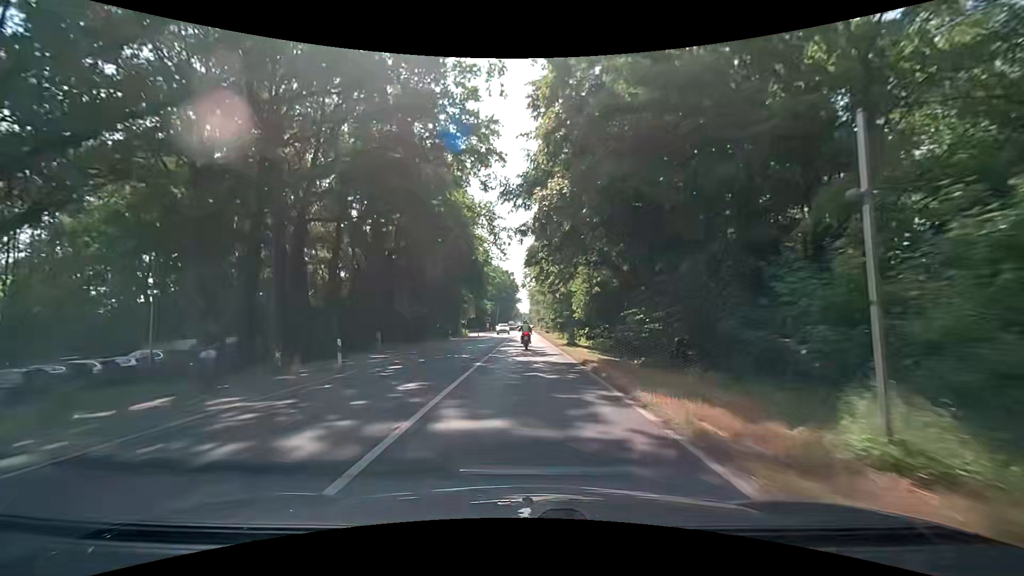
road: secondary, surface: asphalt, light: Day
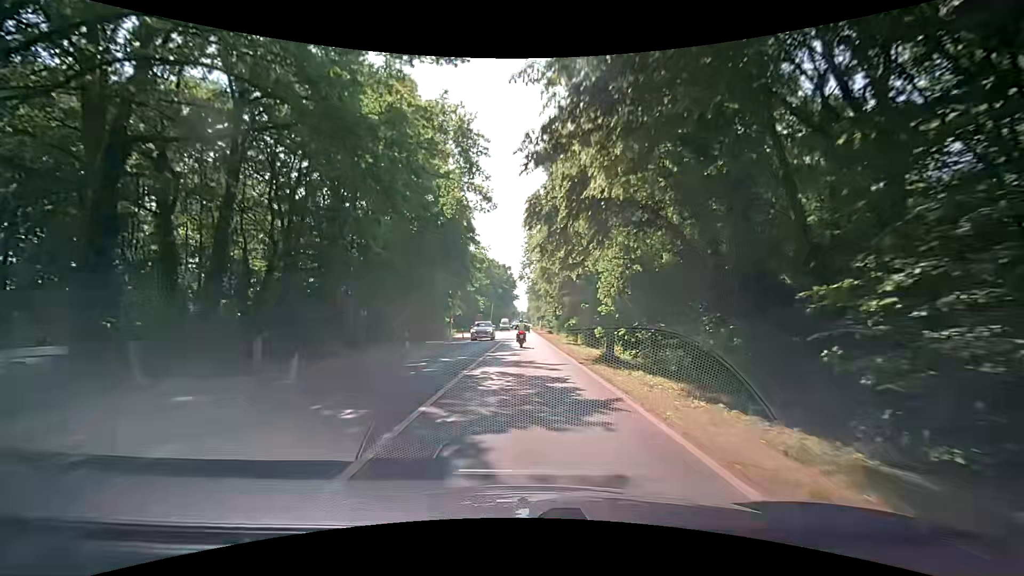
(+0.1, +15.0) m; 0°
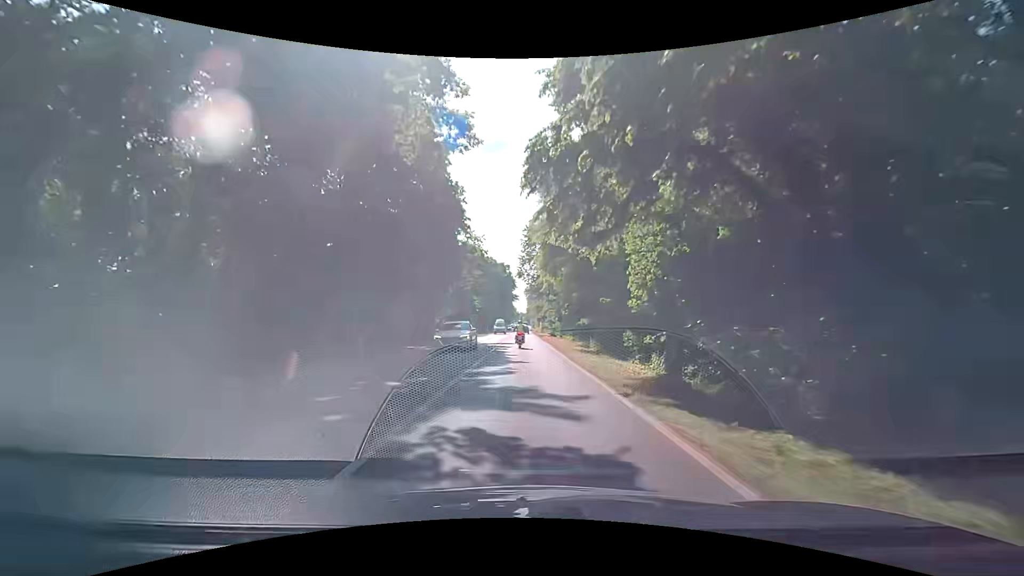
(0.0, +7.6) m; +1°
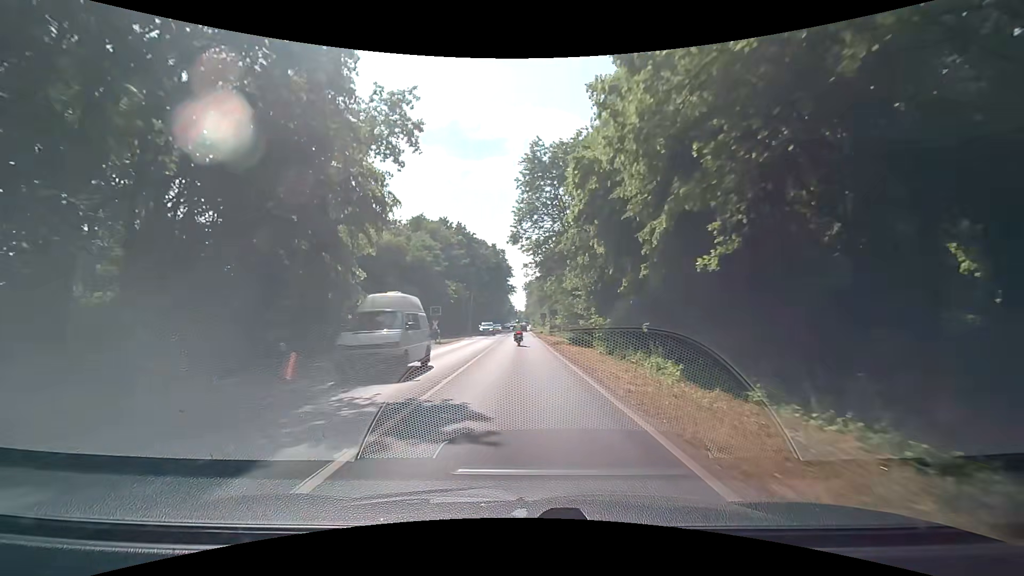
(-0.4, +30.9) m; -1°
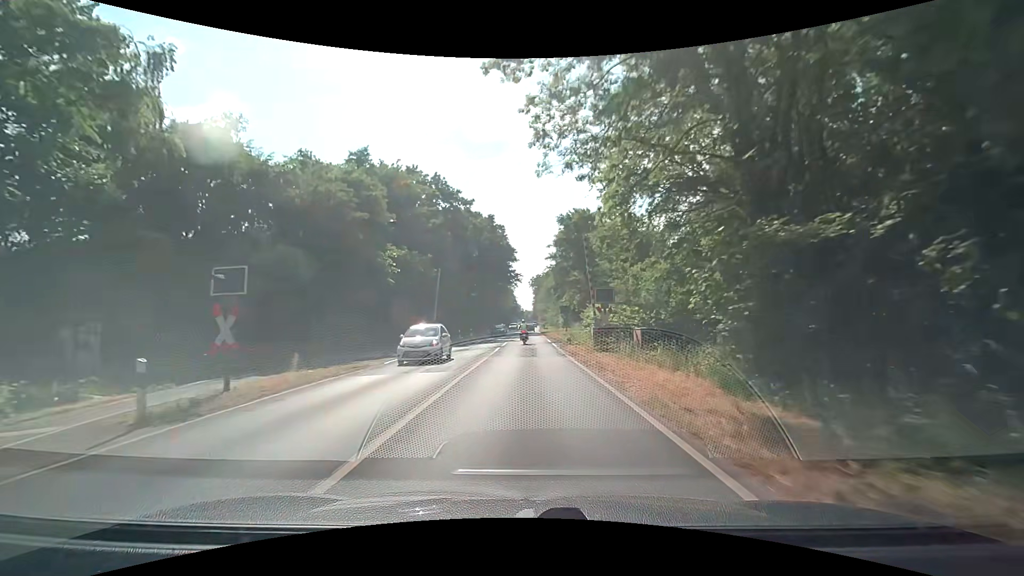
(+0.1, +31.0) m; 0°
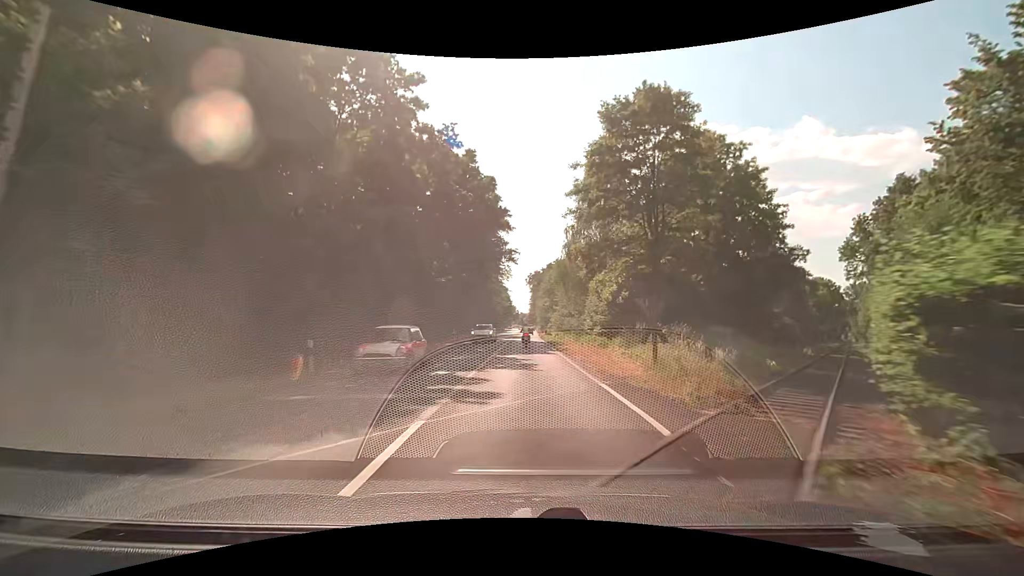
(-0.2, +31.9) m; 0°
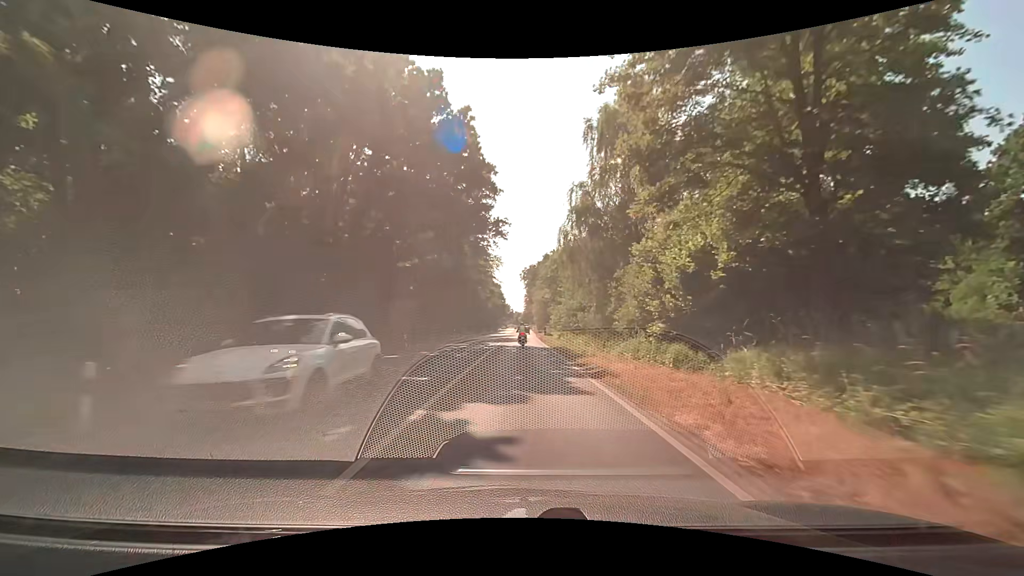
(+0.3, +16.5) m; +1°
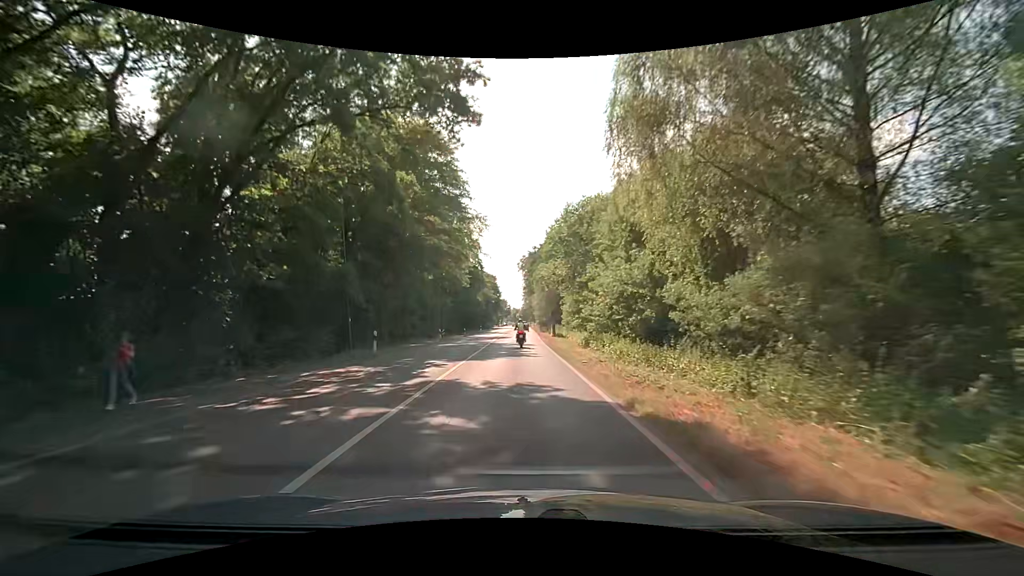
(+0.2, +25.1) m; +1°
(0, +10) (0, +20) (0, +30) (0, +40) (-1, +50) (-1, +60) (-1, +70) (-1, +80) (-1, +90) (-1, +100) m
